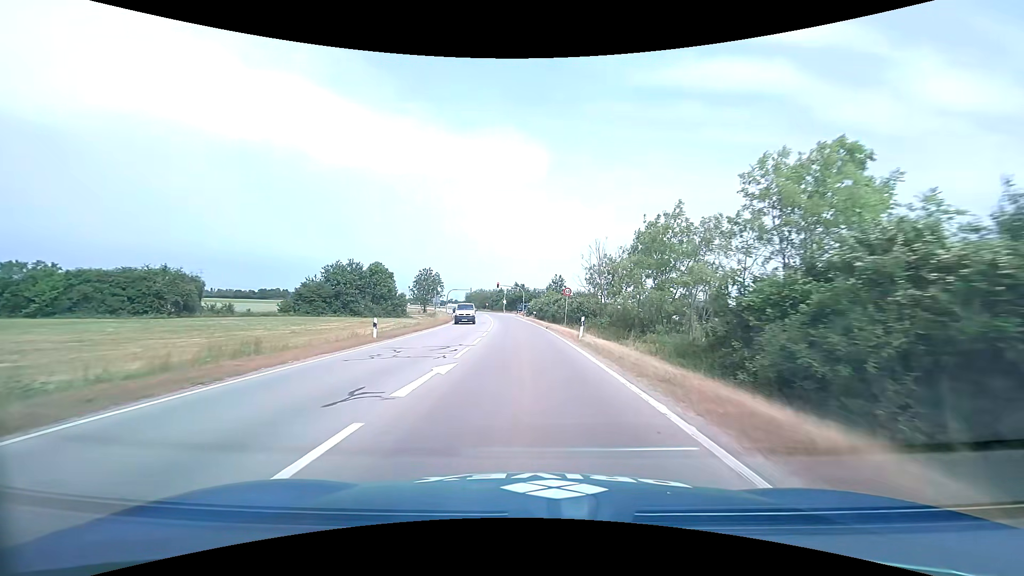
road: primary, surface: asphalt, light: Day
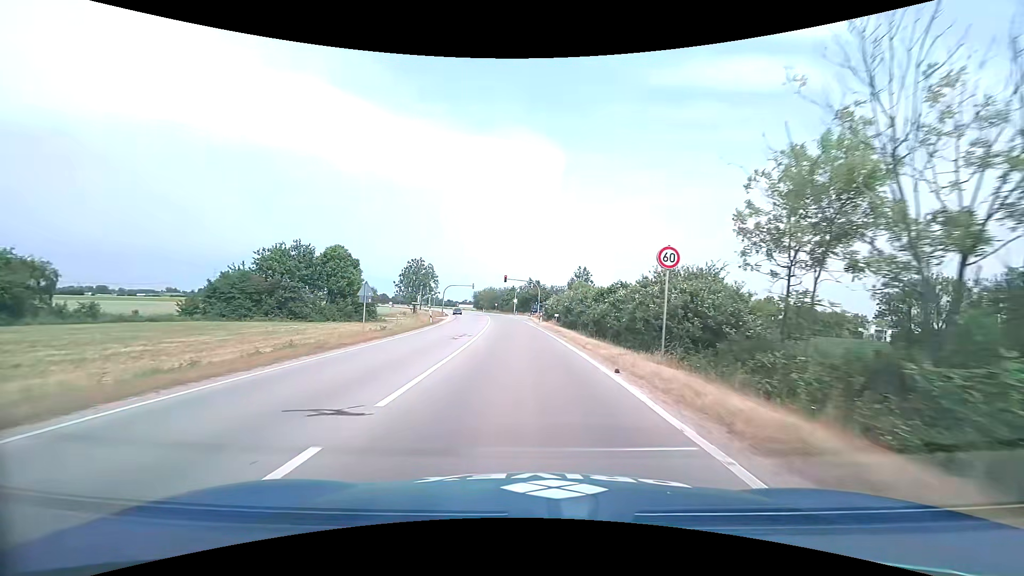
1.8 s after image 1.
(-0.4, +25.0) m; -2°
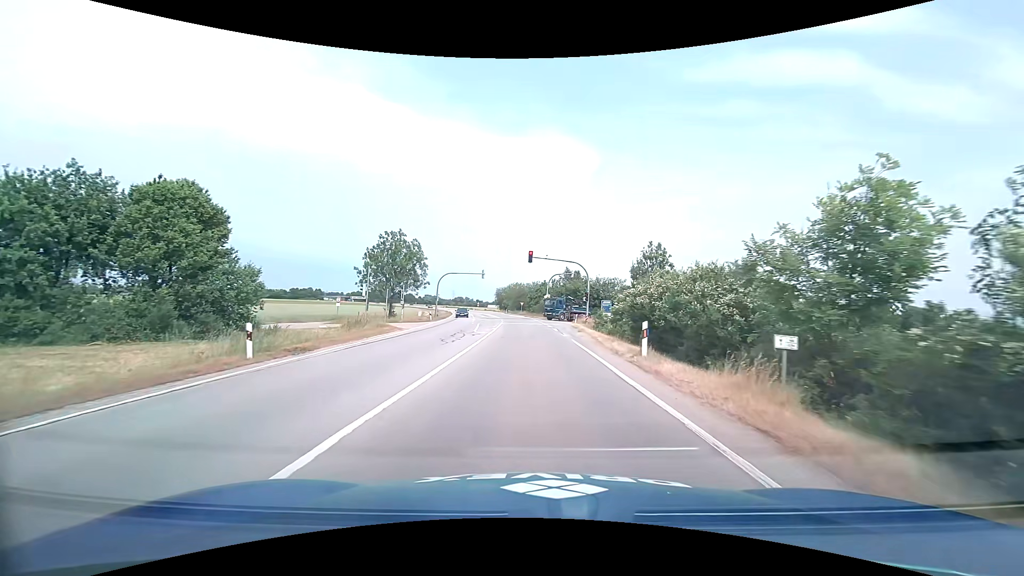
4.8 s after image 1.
(-0.9, +34.5) m; -3°
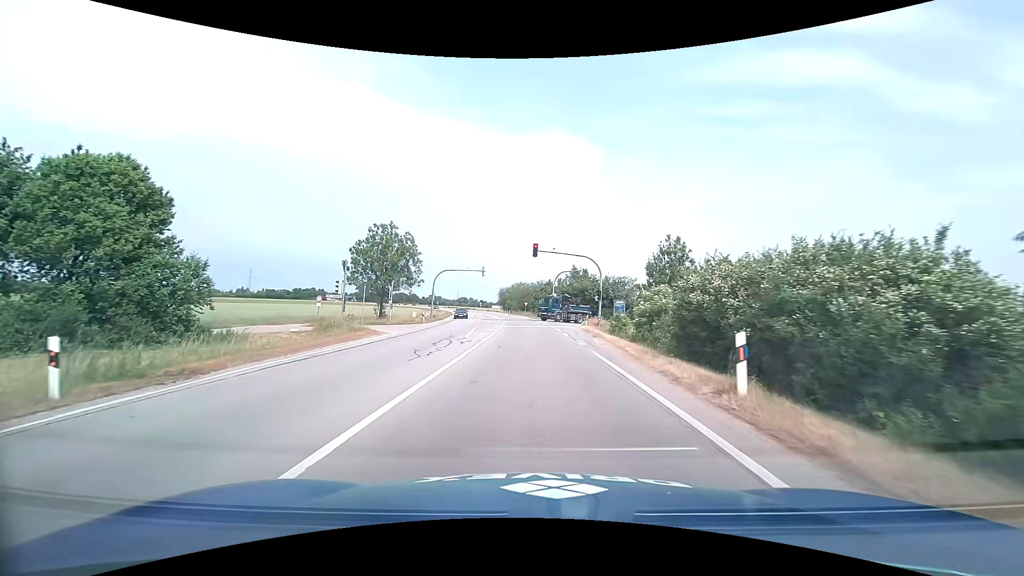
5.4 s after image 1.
(0.0, +5.7) m; -1°
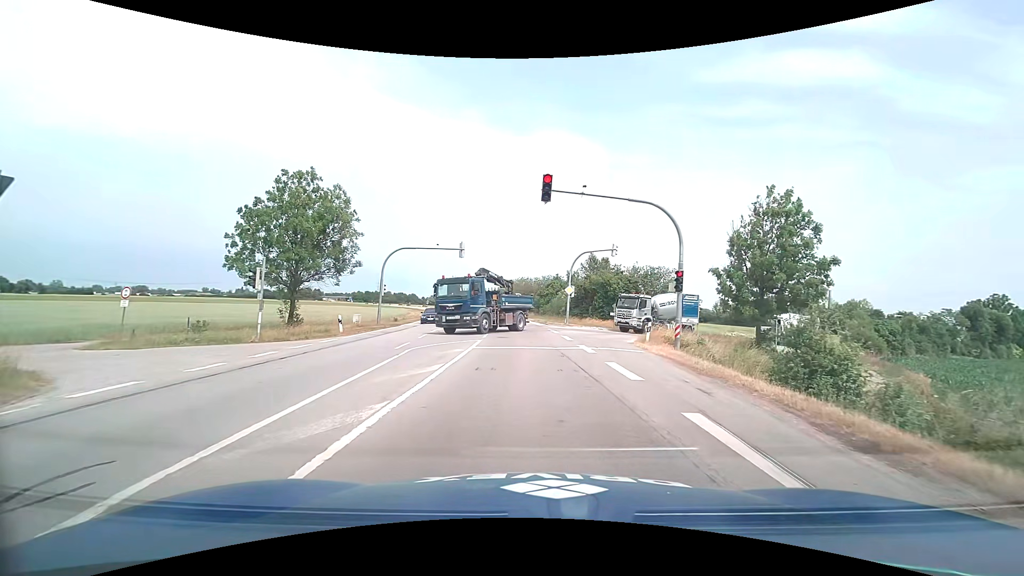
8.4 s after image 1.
(-0.1, +21.5) m; 0°
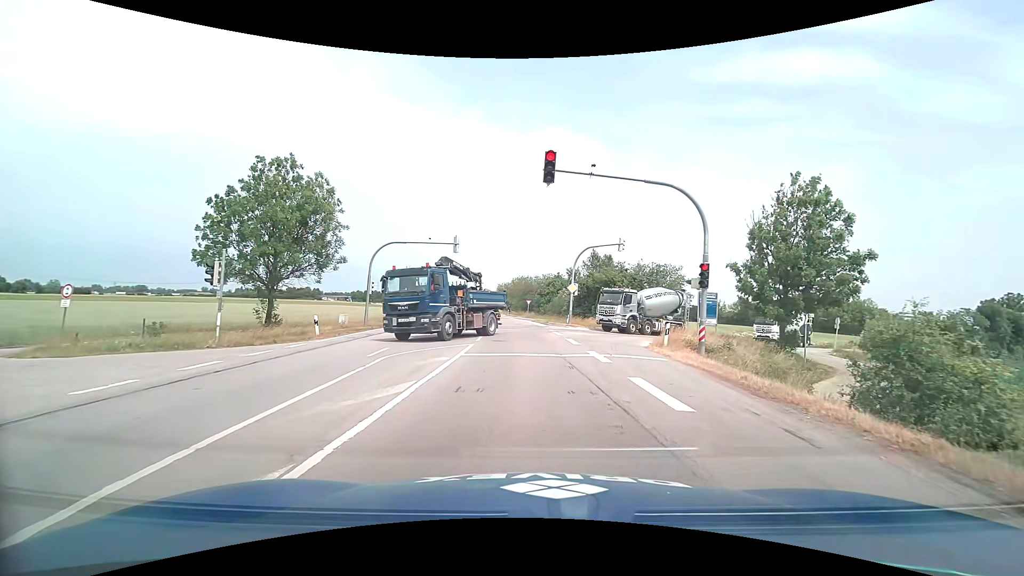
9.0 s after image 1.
(0.0, +2.9) m; 0°
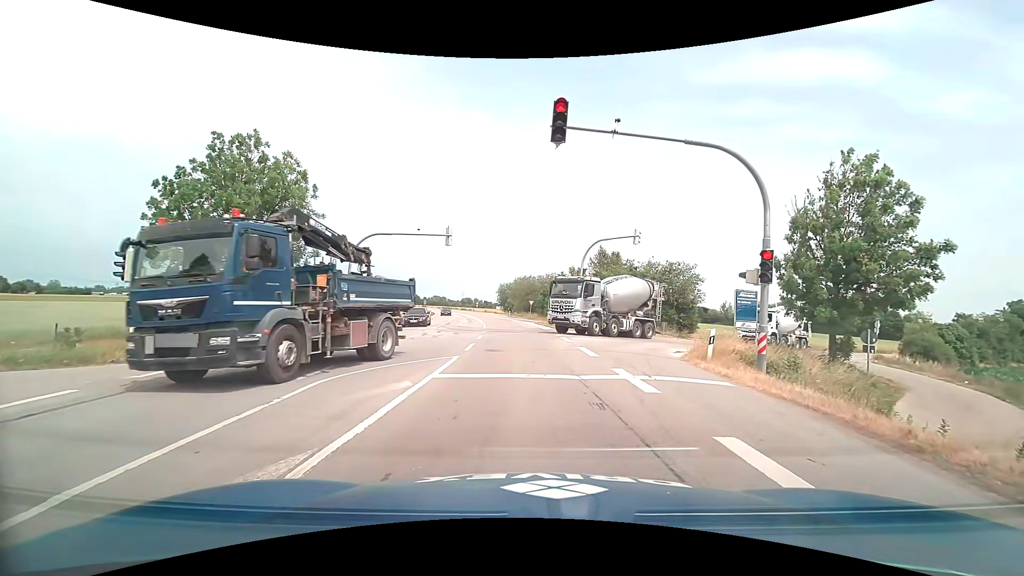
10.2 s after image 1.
(0.0, +4.2) m; -1°
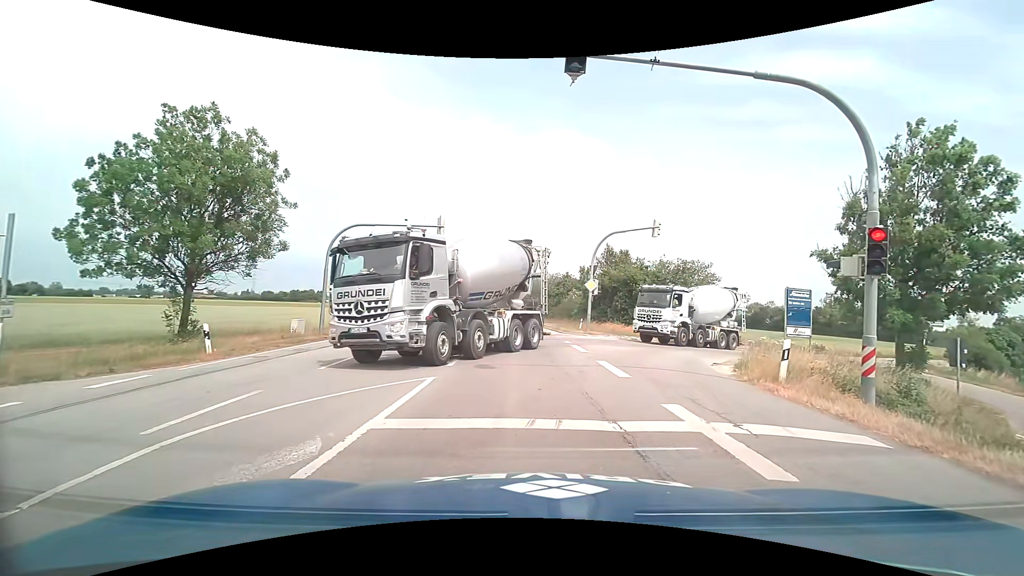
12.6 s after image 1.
(+0.1, +3.9) m; +1°
(0, +10) (-1, +20) (-1, +30) (-2, +40) (-4, +50) (-5, +60) (-7, +70) (-9, +79) (-11, +89) (-13, +99) m
